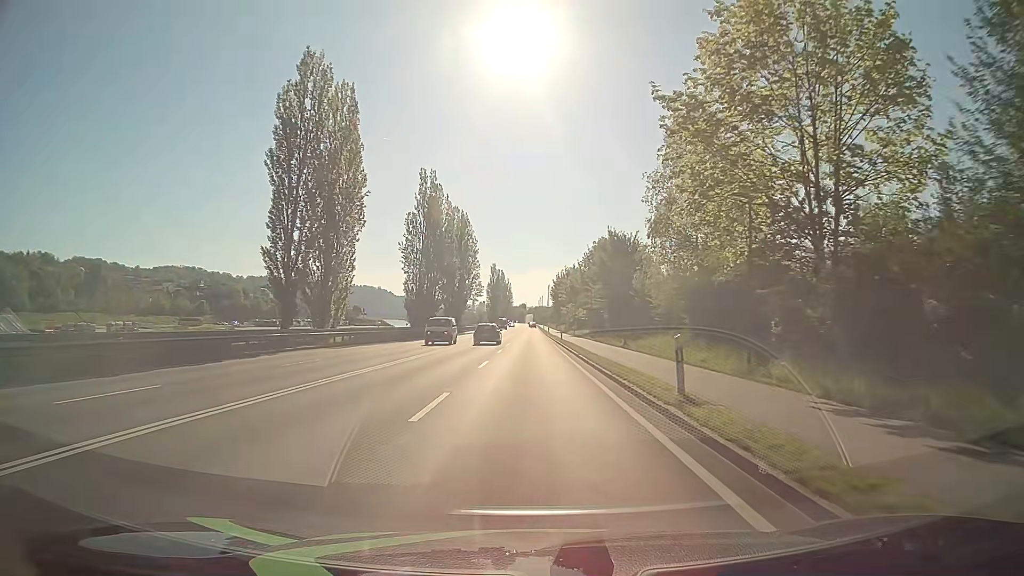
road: primary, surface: asphalt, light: Day
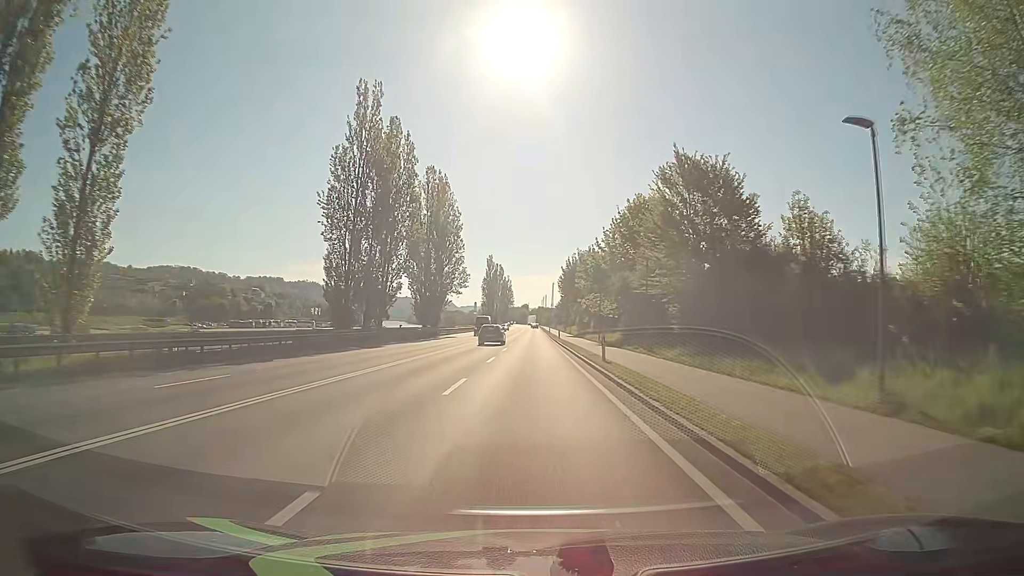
(0.0, +32.3) m; -1°
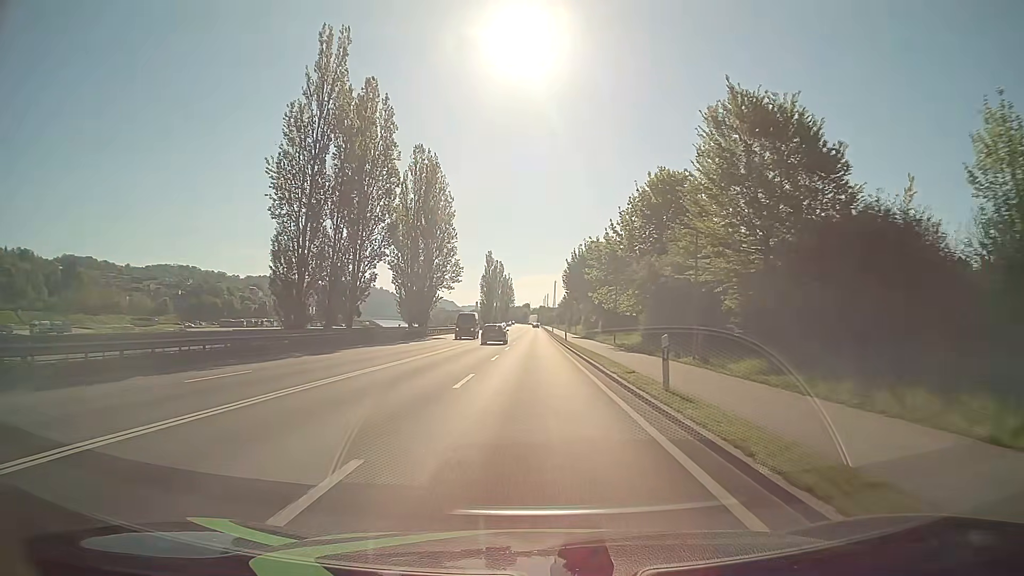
(+0.1, +10.7) m; 0°
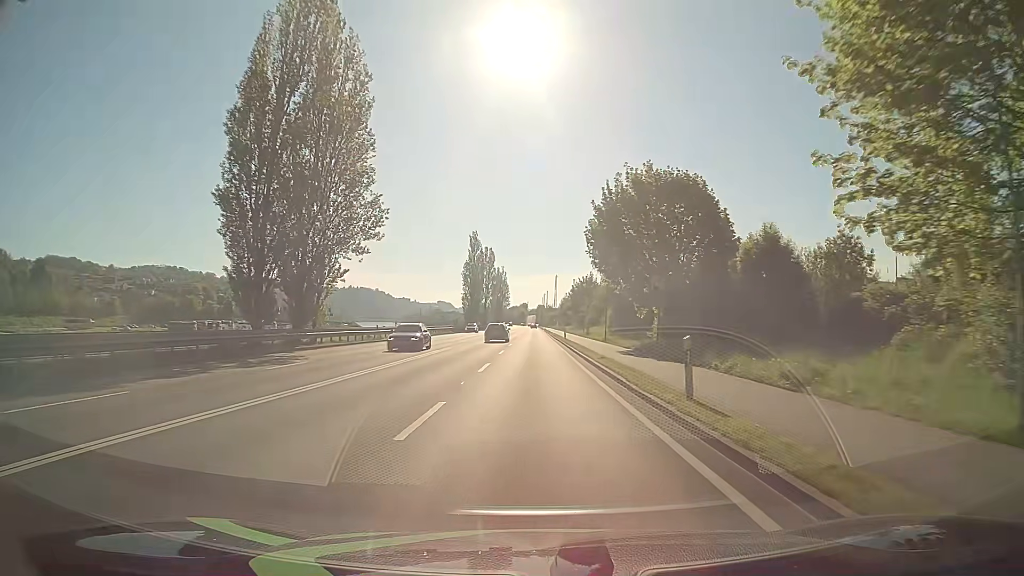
(-0.1, +42.9) m; 0°
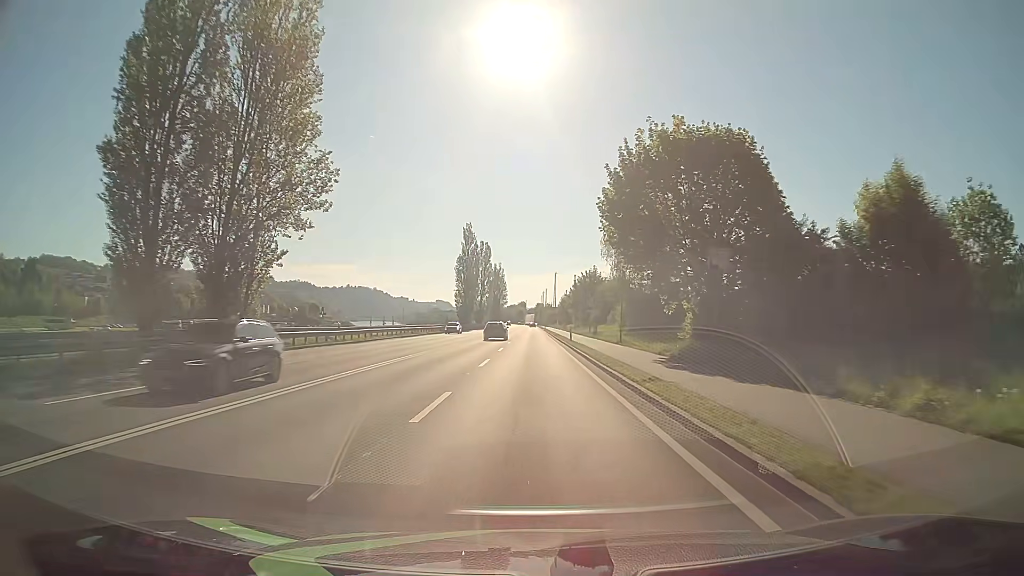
(0.0, +10.7) m; 0°
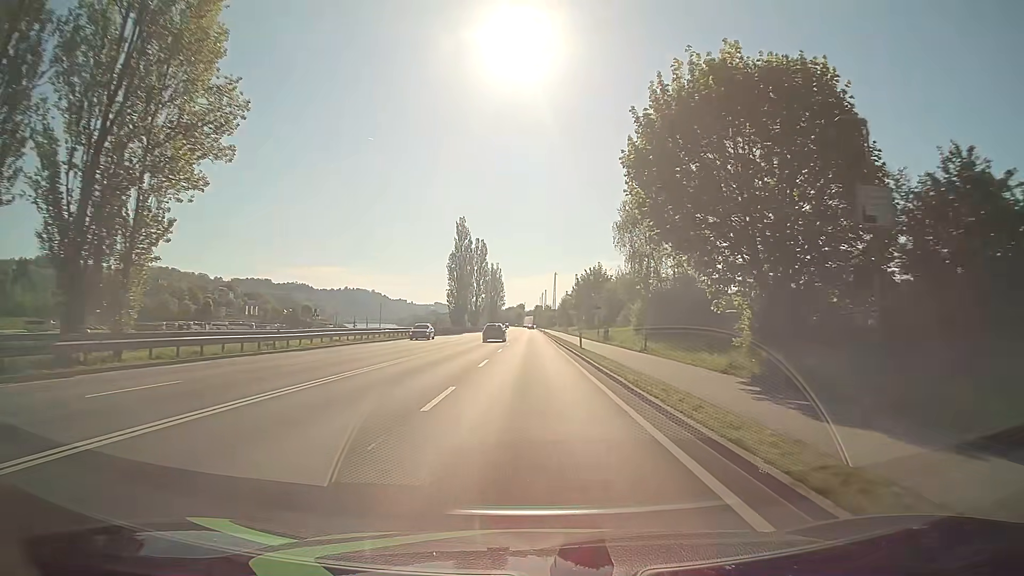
(0.0, +10.7) m; 0°
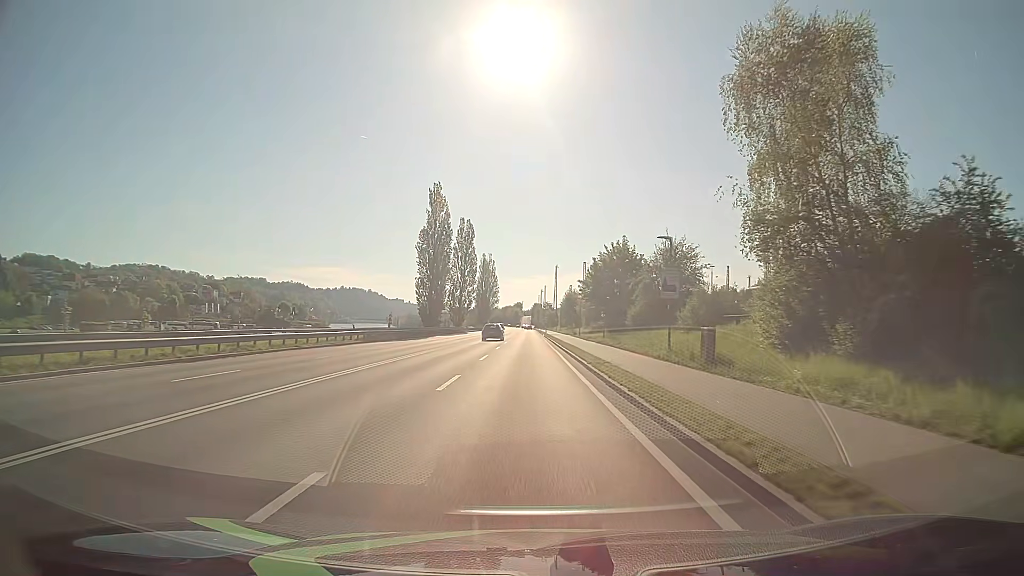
(+0.1, +32.1) m; 0°
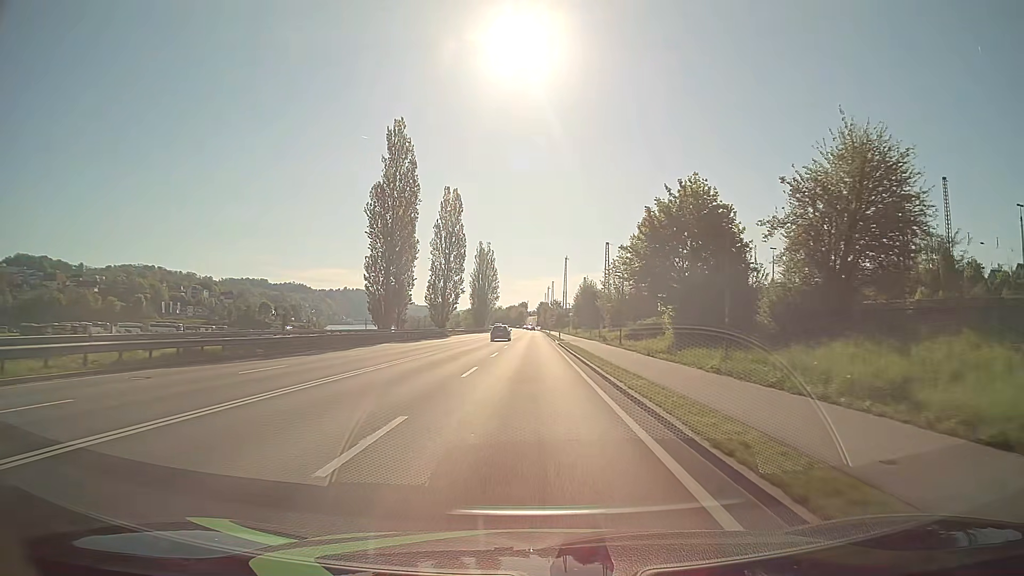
(0.0, +32.2) m; 0°
(0, +10) (0, +20) (0, +30) (0, +40) (0, +50) (0, +60) (0, +70) (0, +80) (0, +90) (0, +100) m
